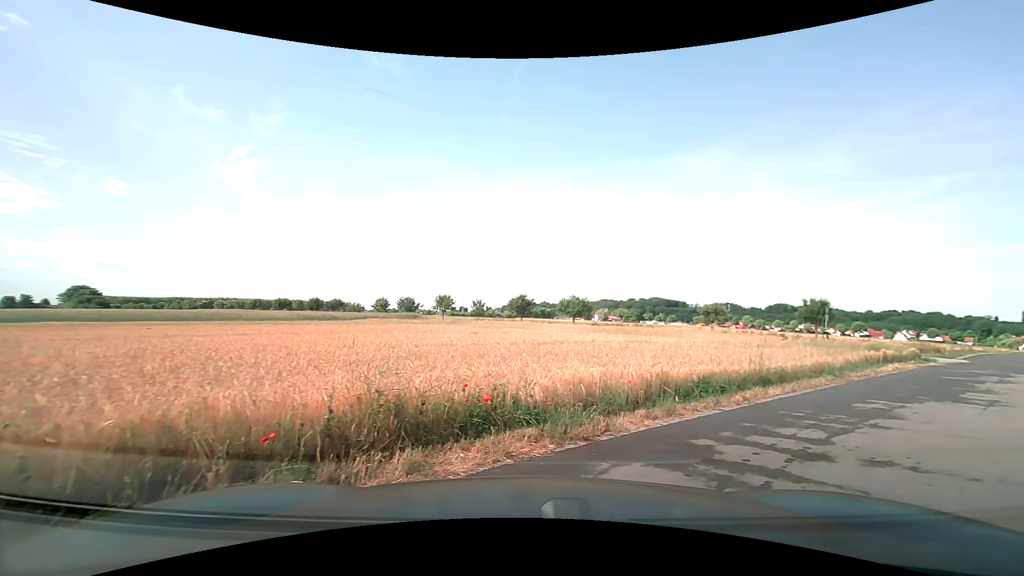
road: residential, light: Day
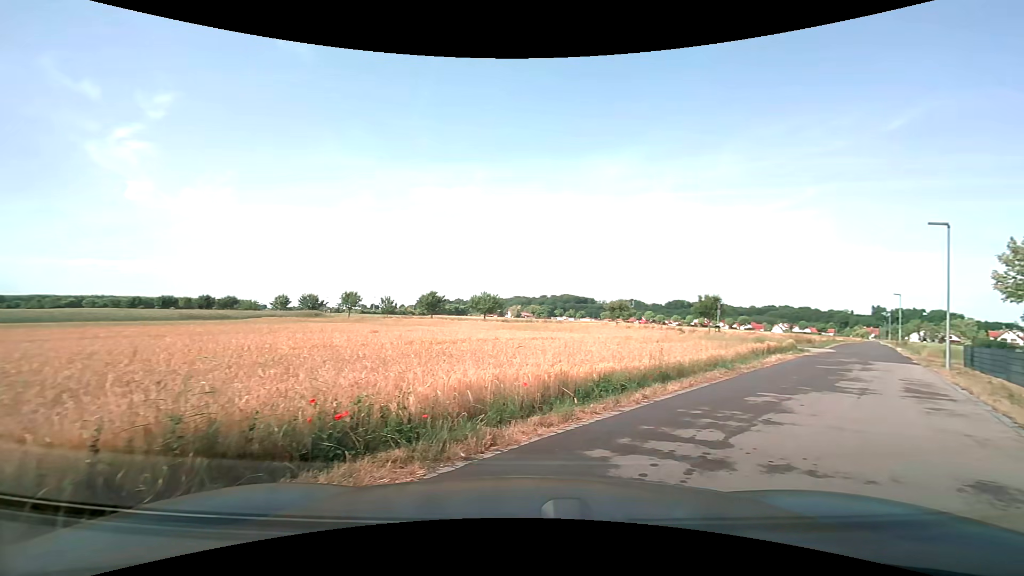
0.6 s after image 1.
(+0.1, +1.0) m; +11°
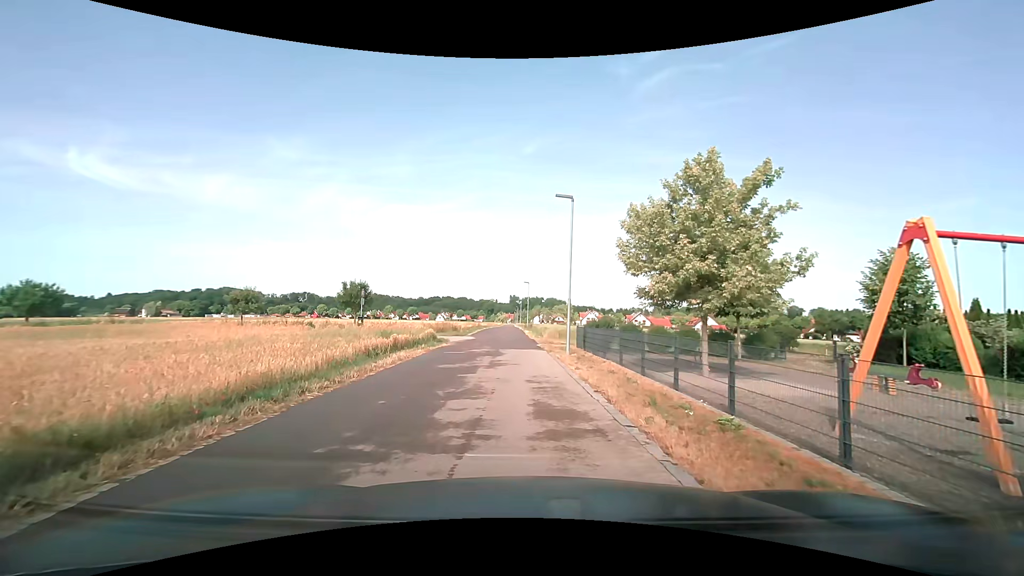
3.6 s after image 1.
(+3.8, +7.1) m; +39°
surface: asphalt
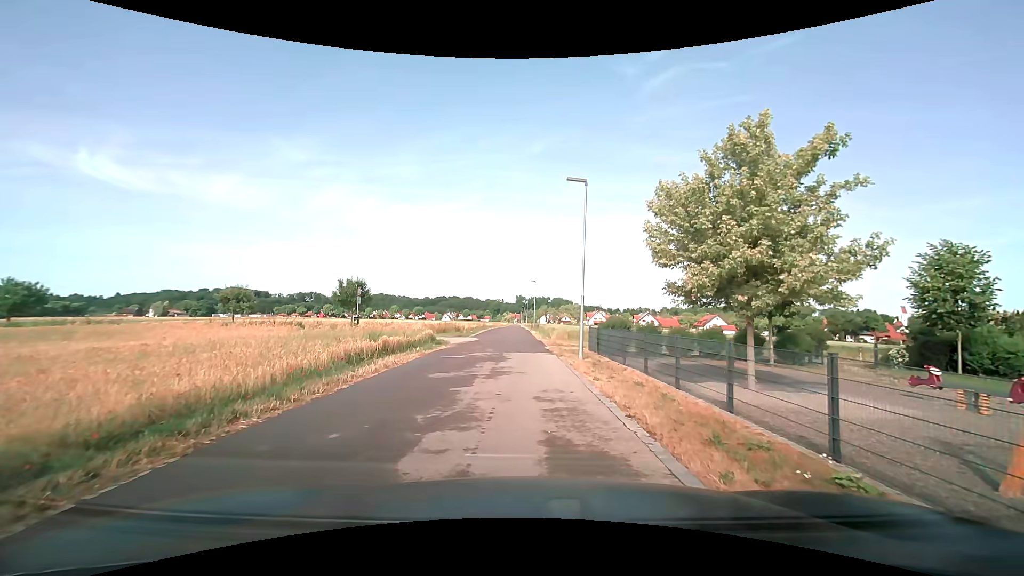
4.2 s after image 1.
(0.0, +2.3) m; 0°
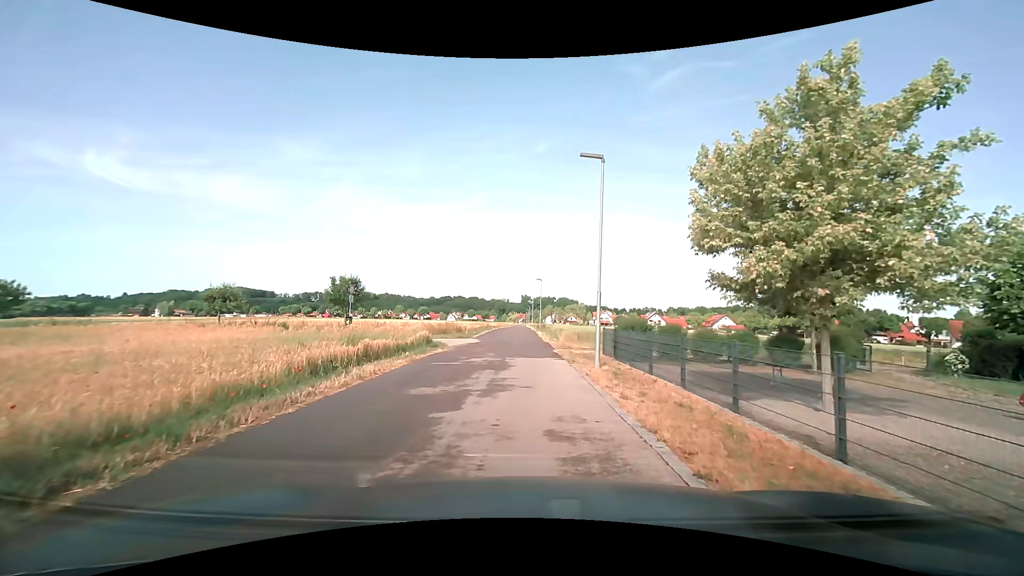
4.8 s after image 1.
(0.0, +2.6) m; -1°
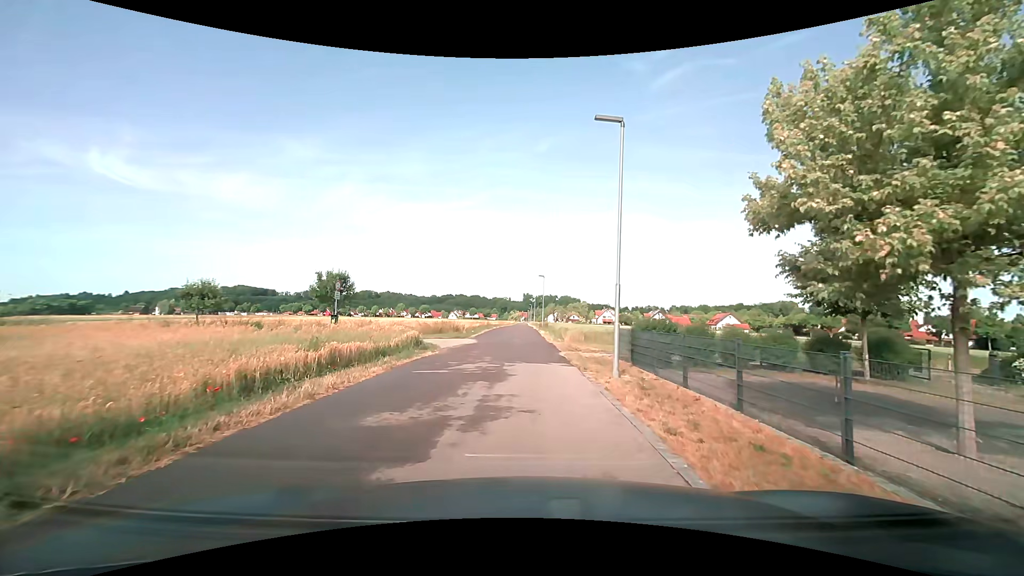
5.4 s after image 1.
(0.0, +2.6) m; 0°
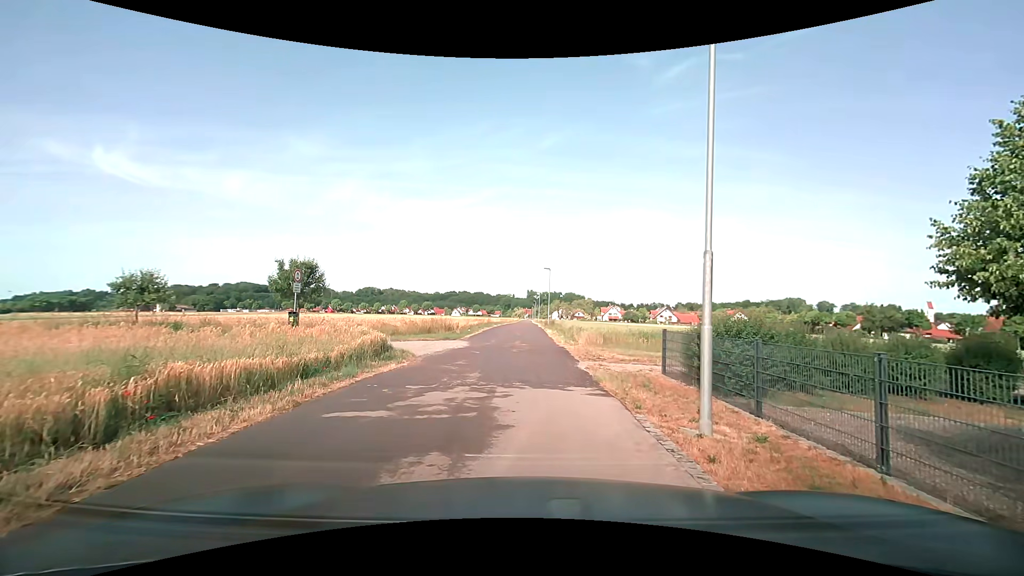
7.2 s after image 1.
(-0.1, +5.2) m; -2°
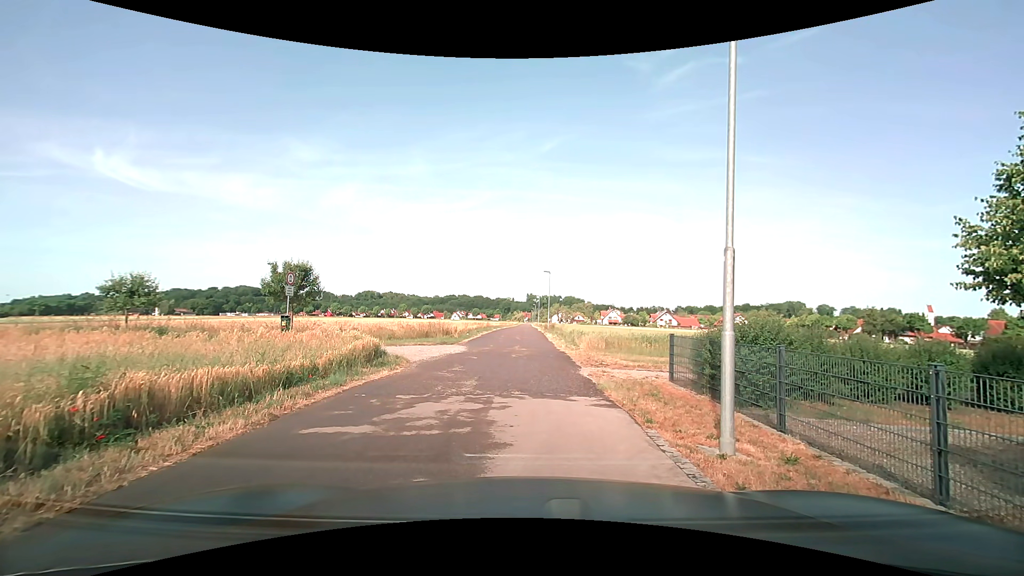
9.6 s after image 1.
(0.0, +0.7) m; 0°
(0, +10) (0, +20) (0, +30) (0, +40) (0, +50) (0, +60) (+1, +70) (+1, +80) (+1, +90) (+1, +100) m
